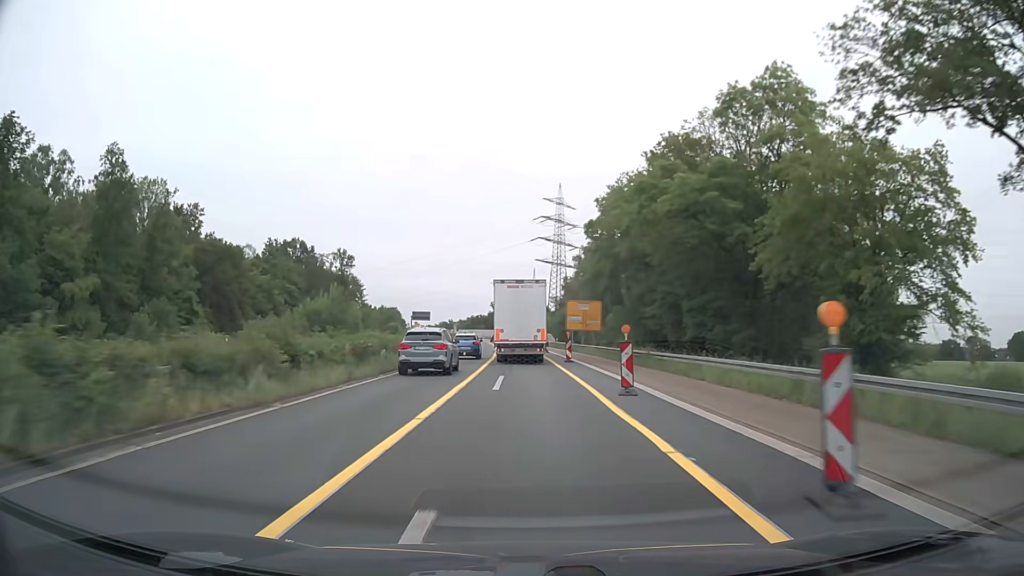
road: trunk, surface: asphalt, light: Day
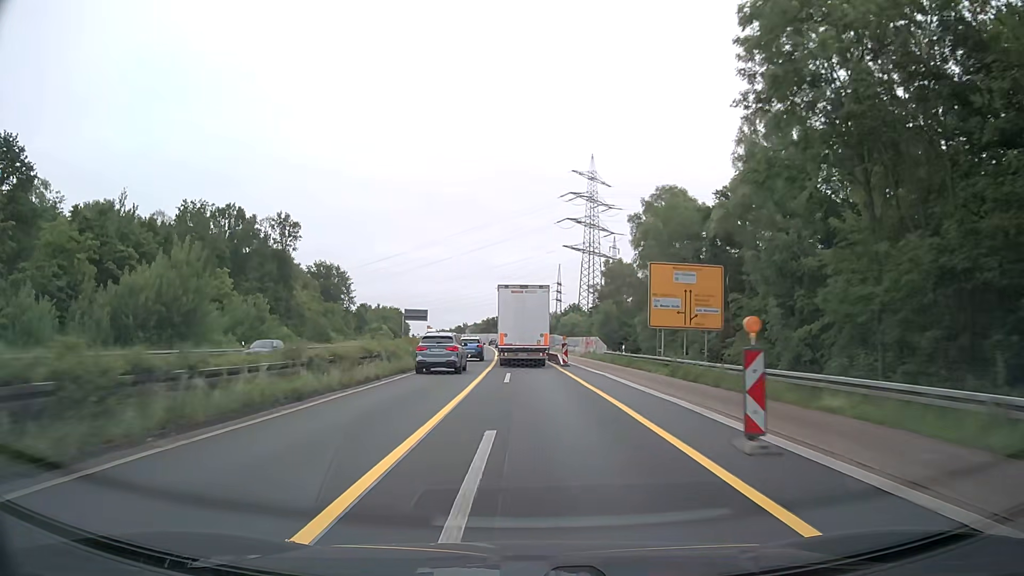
(-0.9, +50.0) m; -2°
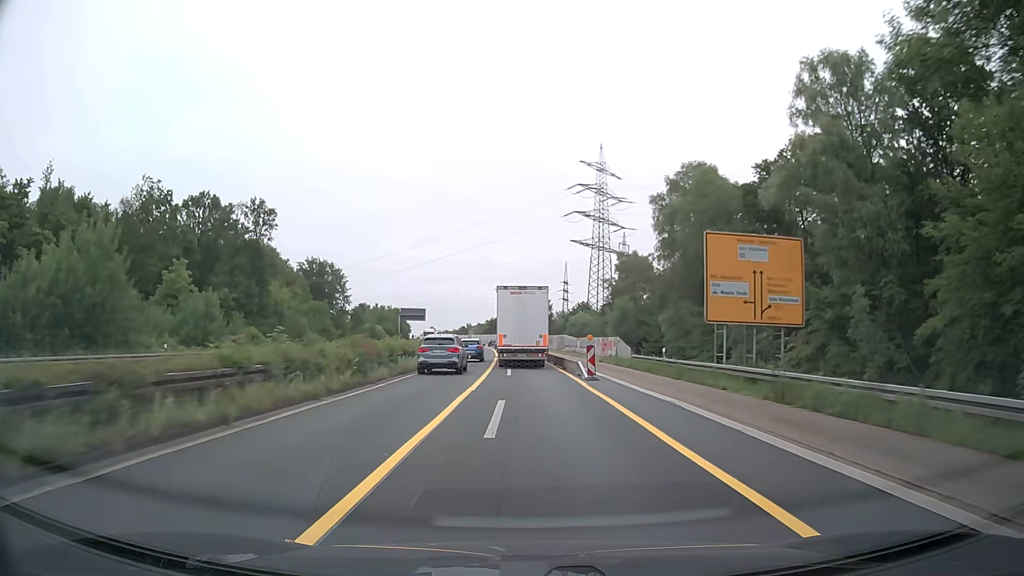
(0.0, +12.5) m; 0°
(0, +10) (0, +20) (0, +30) (0, +40) (-1, +50) (-1, +60) (-2, +70) (-2, +80) (-3, +90) (-3, +100) m
